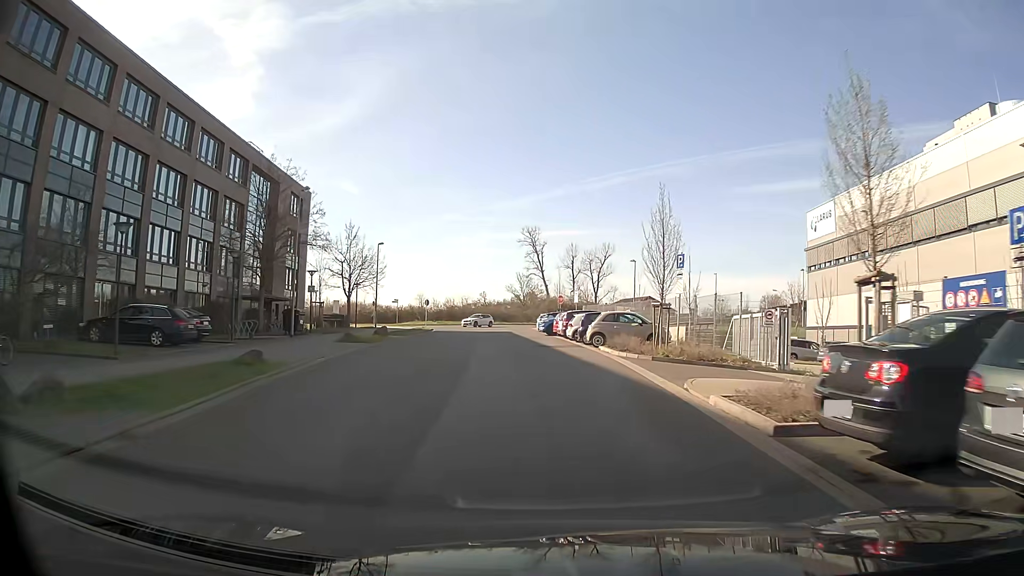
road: unclassified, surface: asphalt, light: Day
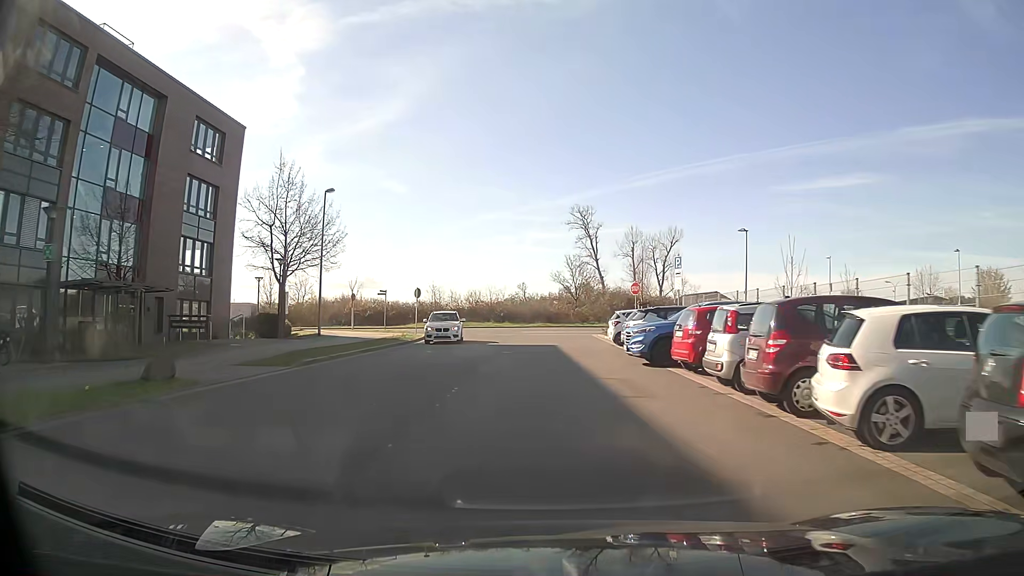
(-1.0, +27.0) m; -4°
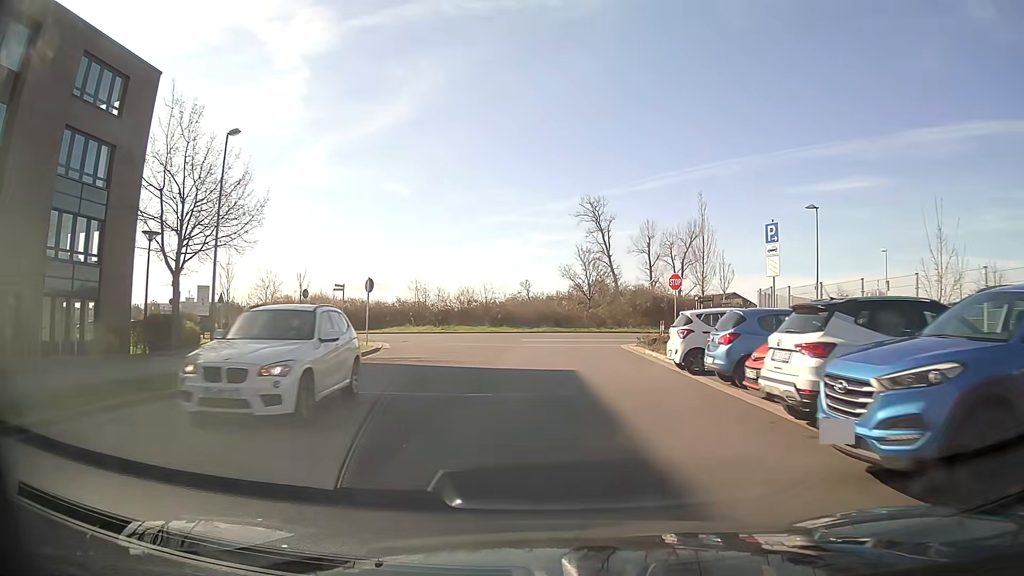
(-0.1, +12.6) m; -1°
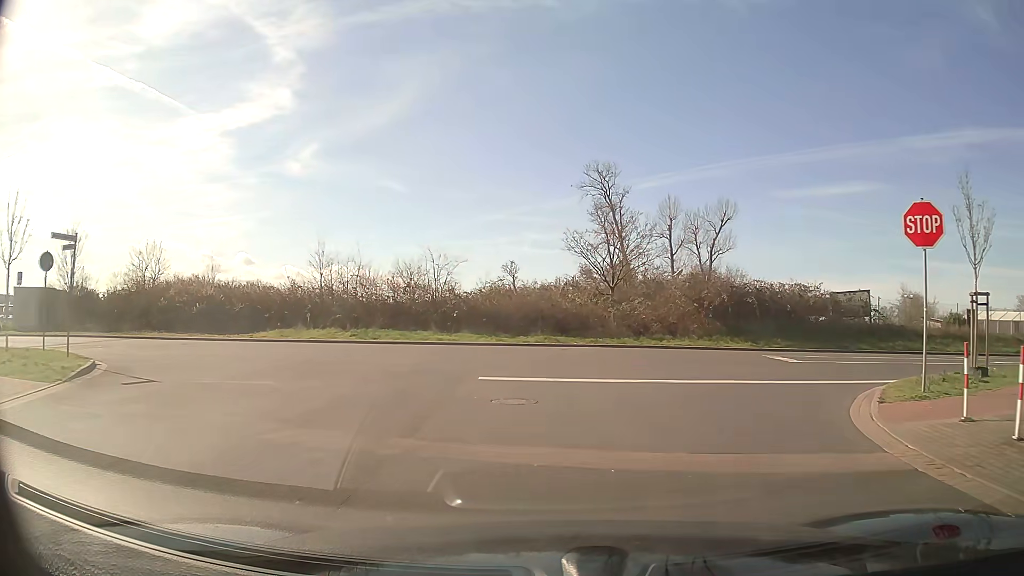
(0.0, +24.0) m; +1°
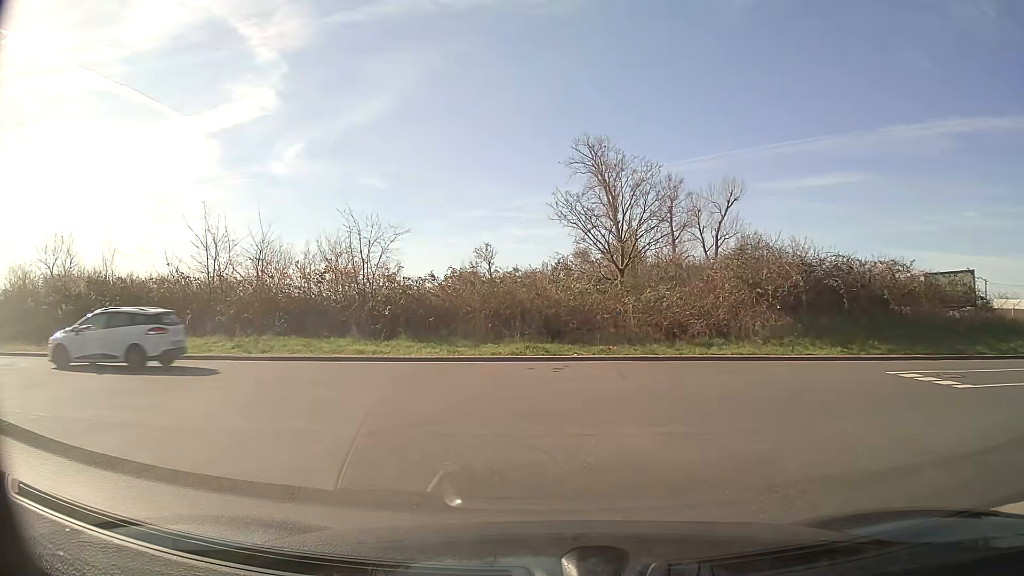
(+0.2, +10.2) m; +1°
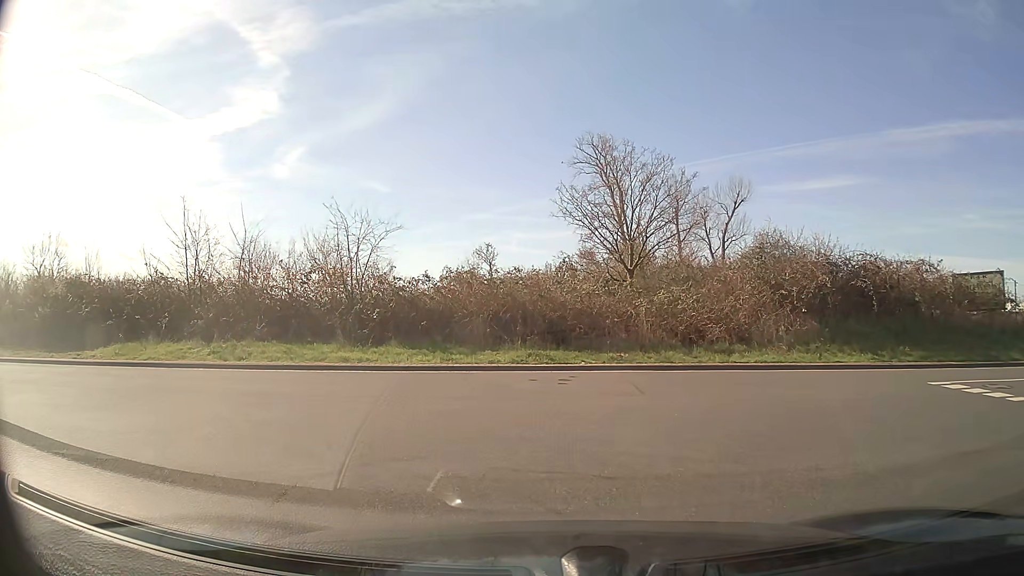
(0.0, +1.6) m; +1°
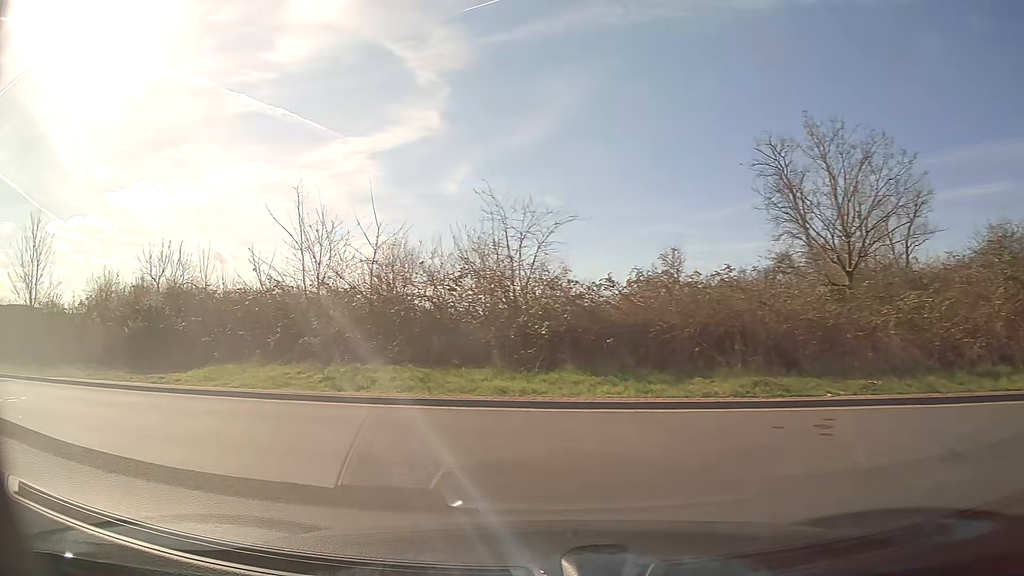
(-0.5, +4.9) m; -16°
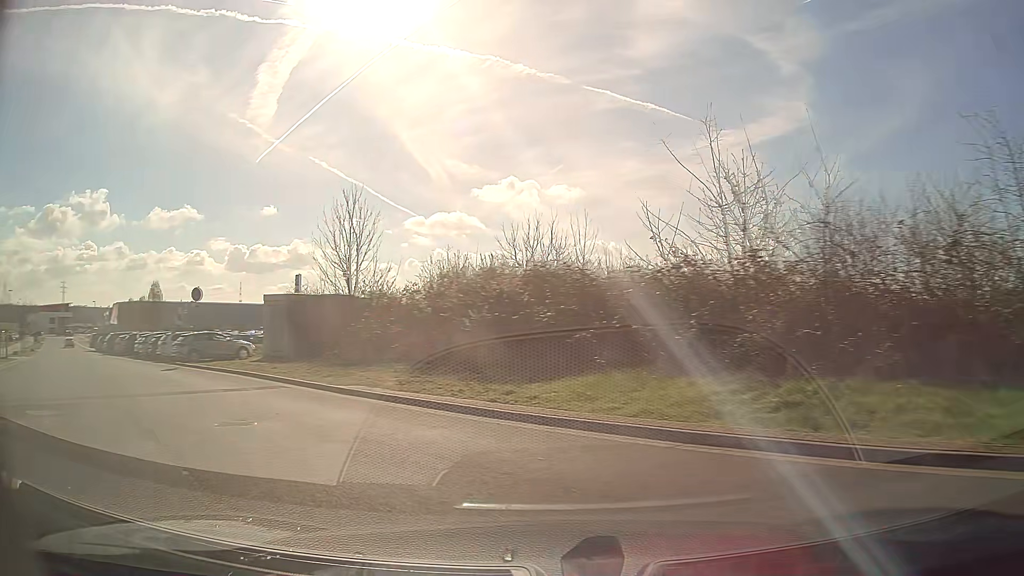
(-1.7, +5.8) m; -33°
(-3, +9) (-10, +17) (-17, +24) (-24, +31) (-31, +38) (-38, +45) (-45, +53) (-52, +60) (-58, +67) (-65, +75) m
